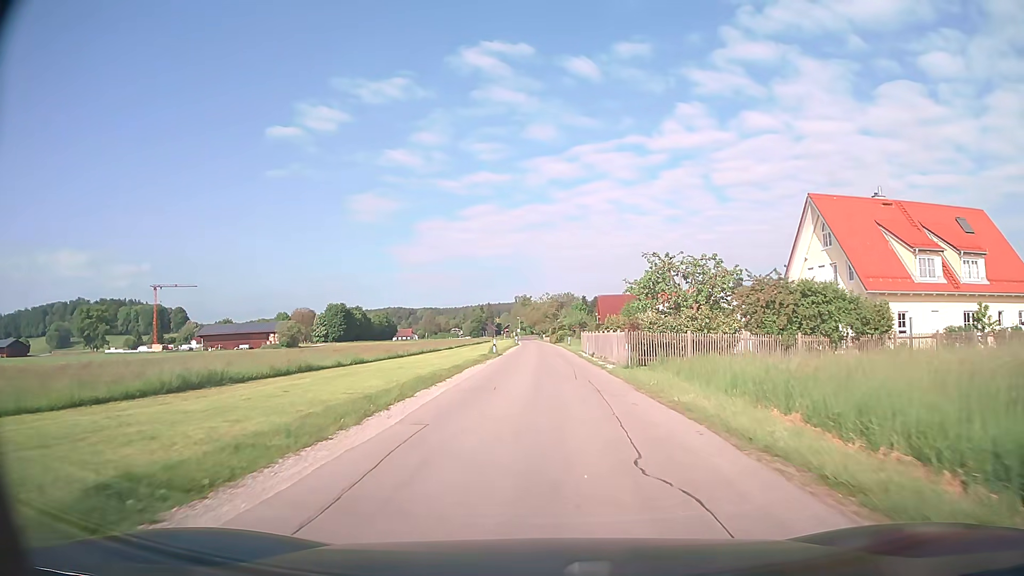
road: unclassified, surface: asphalt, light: Day
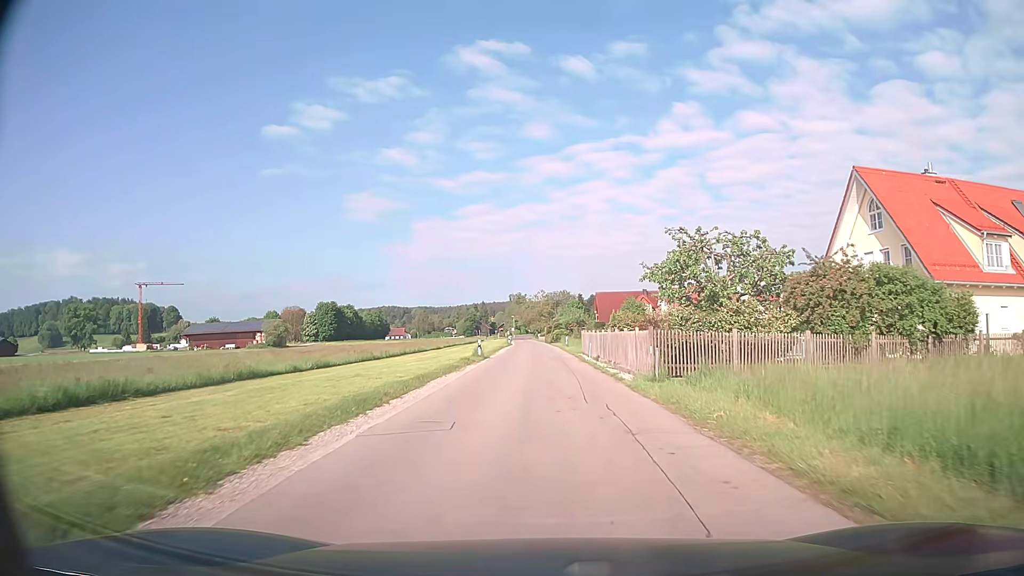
(0.0, +6.8) m; 0°
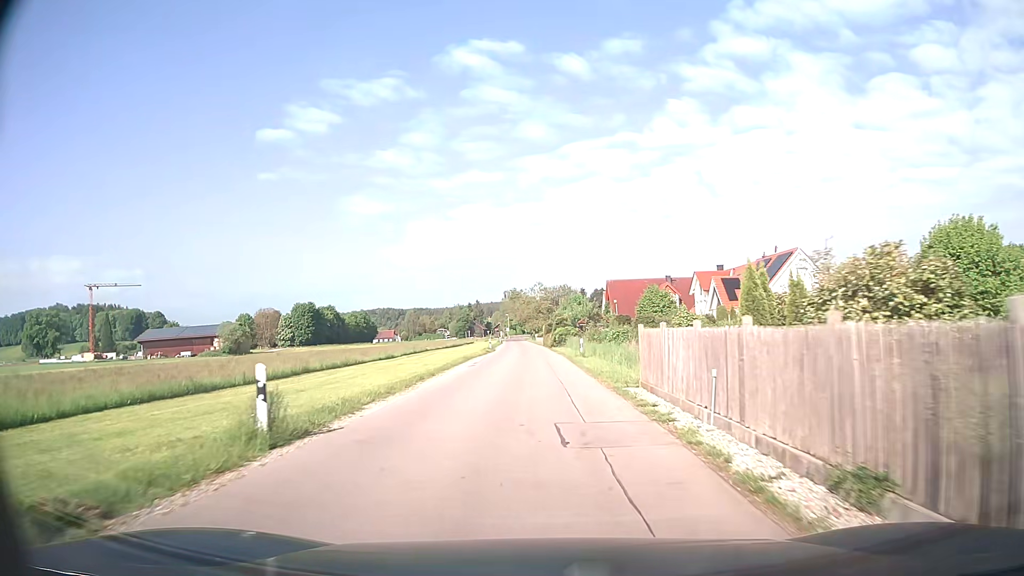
(+0.2, +27.7) m; 0°
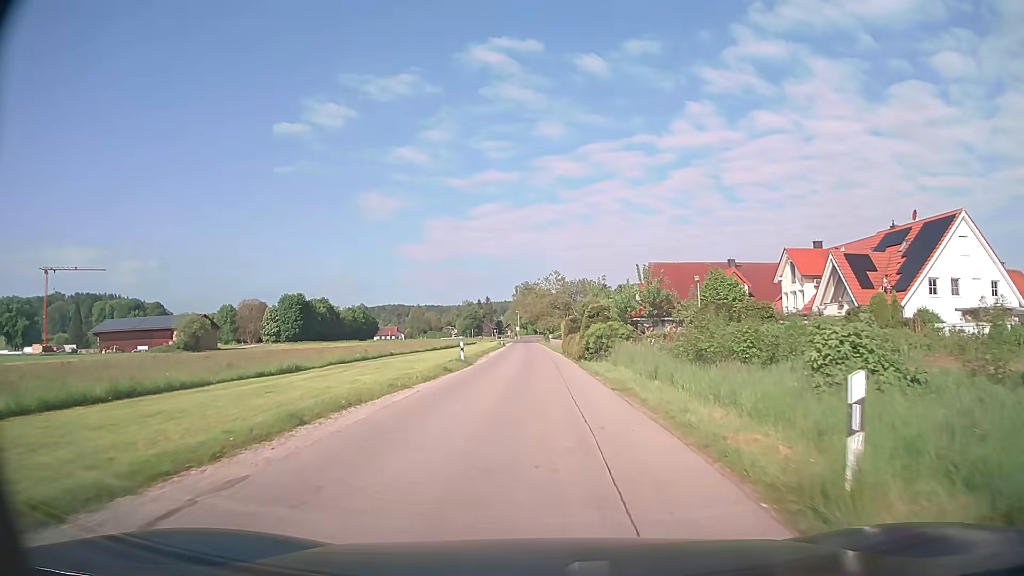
(-0.5, +28.4) m; -1°
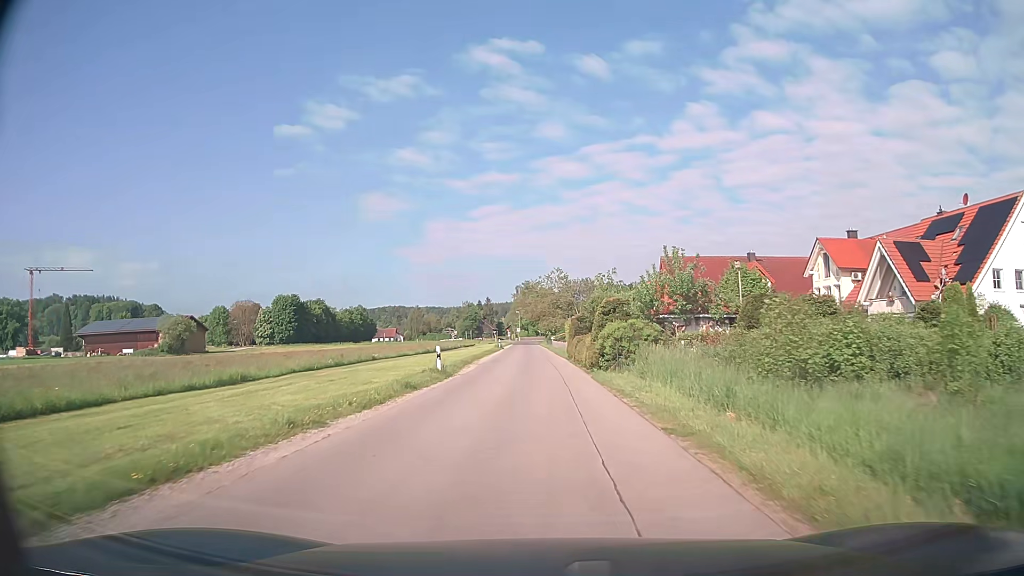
(0.0, +7.2) m; 0°
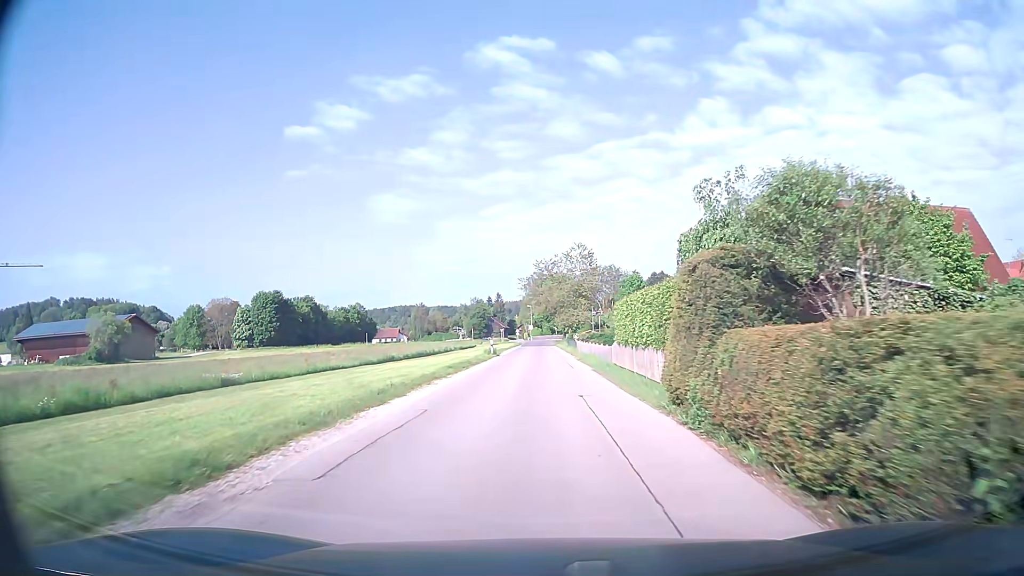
(-0.4, +29.0) m; -2°
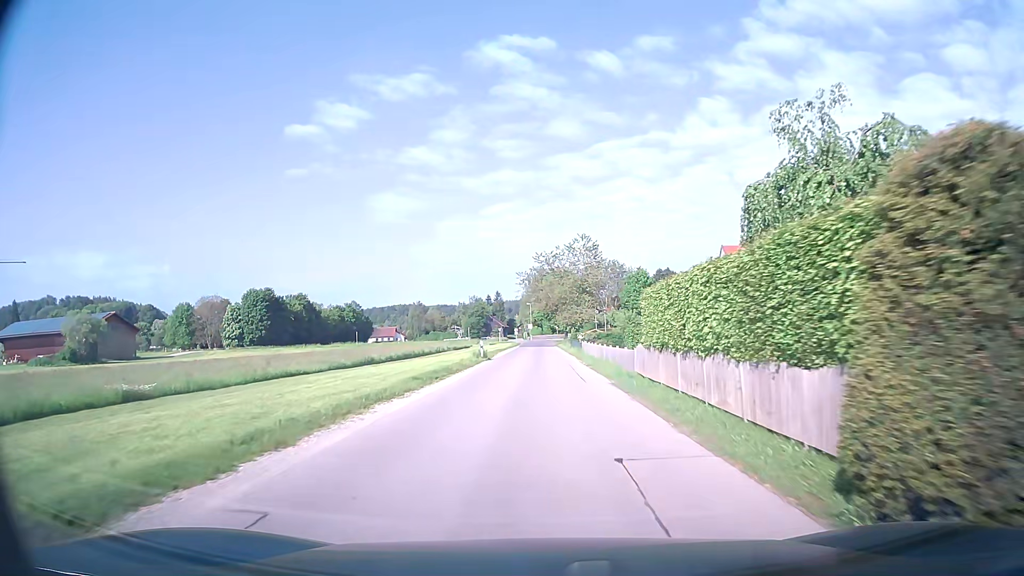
(0.0, +7.3) m; 0°
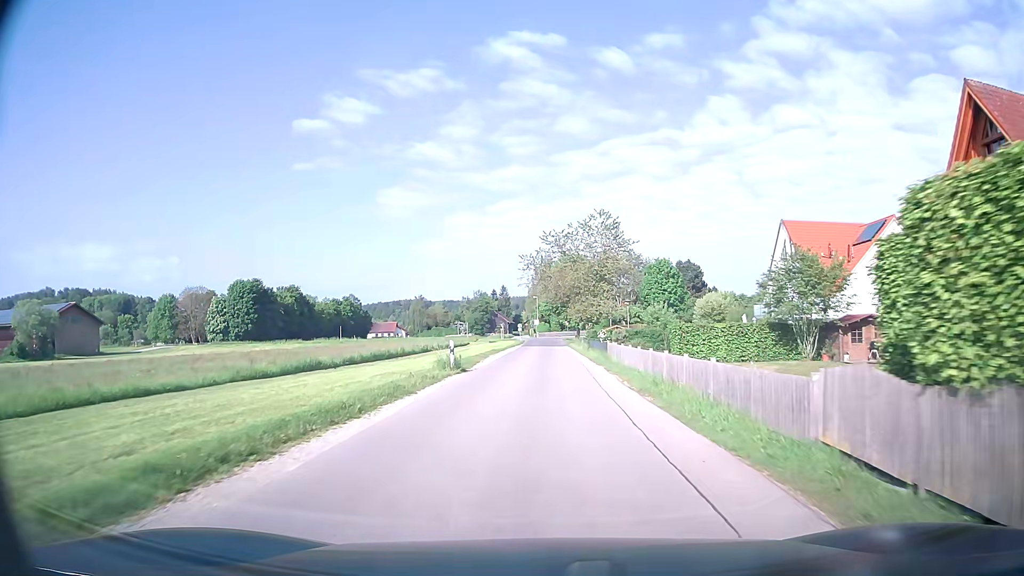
(0.0, +14.4) m; 0°
(0, +10) (0, +20) (0, +30) (0, +40) (0, +50) (0, +60) (0, +70) (0, +80) (0, +90) (+1, +100) m
